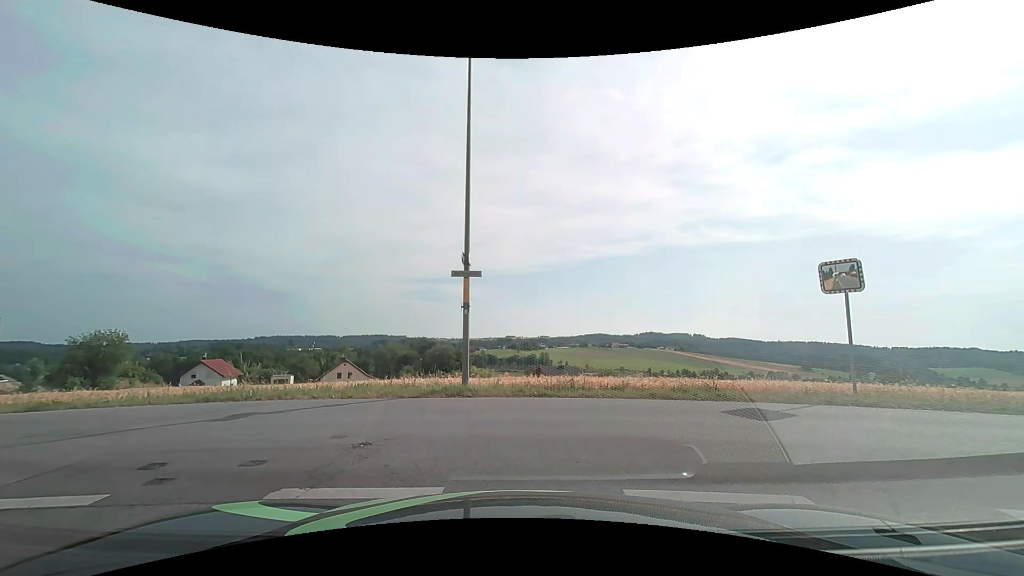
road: residential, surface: asphalt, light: Day
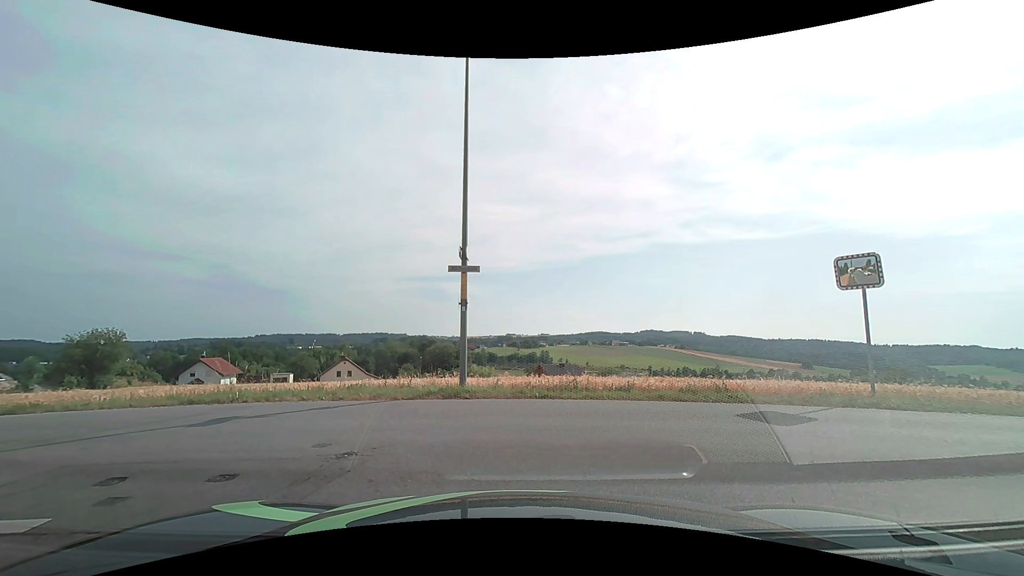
(0.0, +0.7) m; 0°
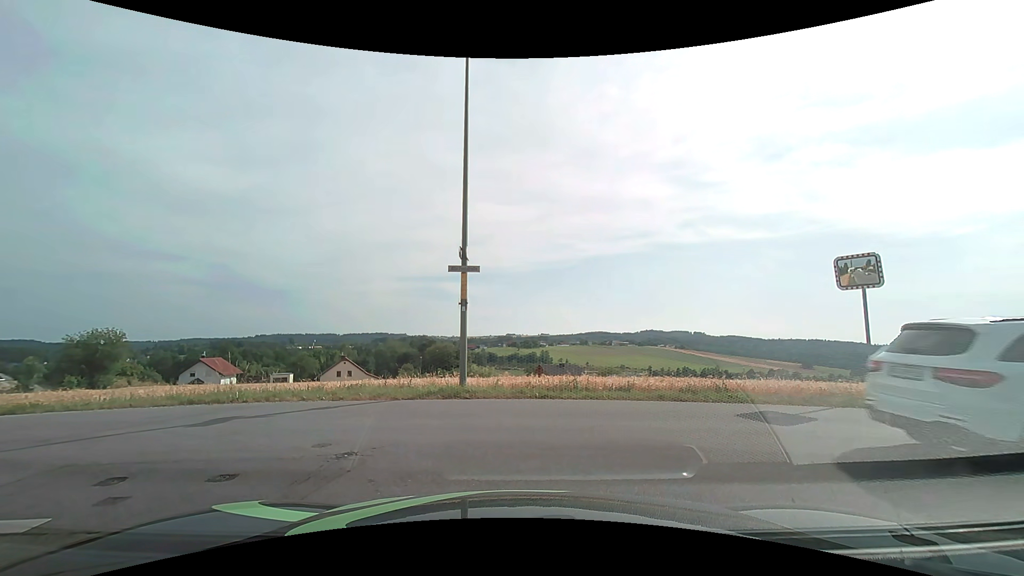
(0.0, 0.0) m; 0°
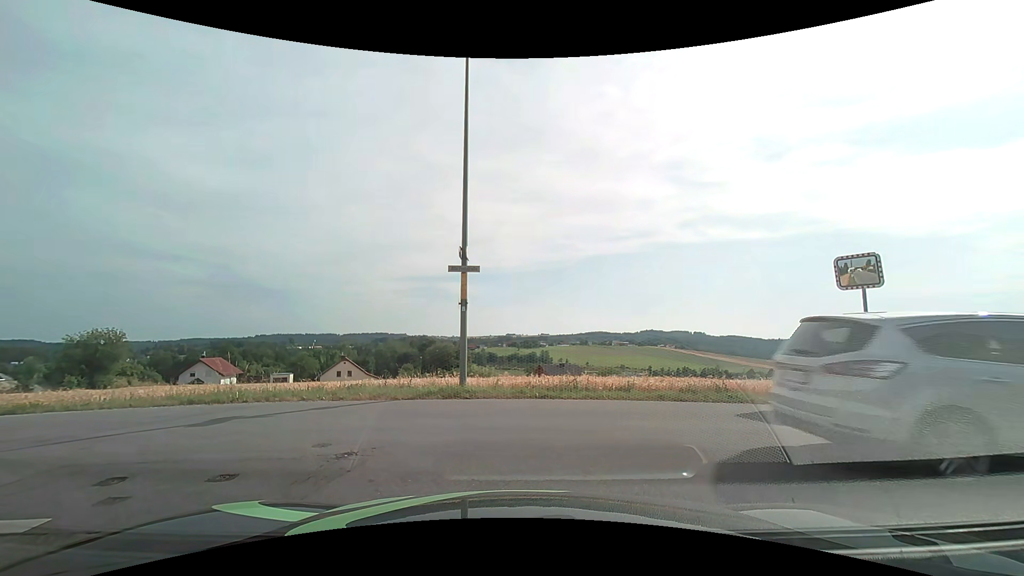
(0.0, 0.0) m; 0°
(-4, +8) (-14, +11) (-24, +12) (-34, +13) (-44, +13) (-53, +12) (-63, +12) (-73, +12) (-83, +11) (-93, +10) m
